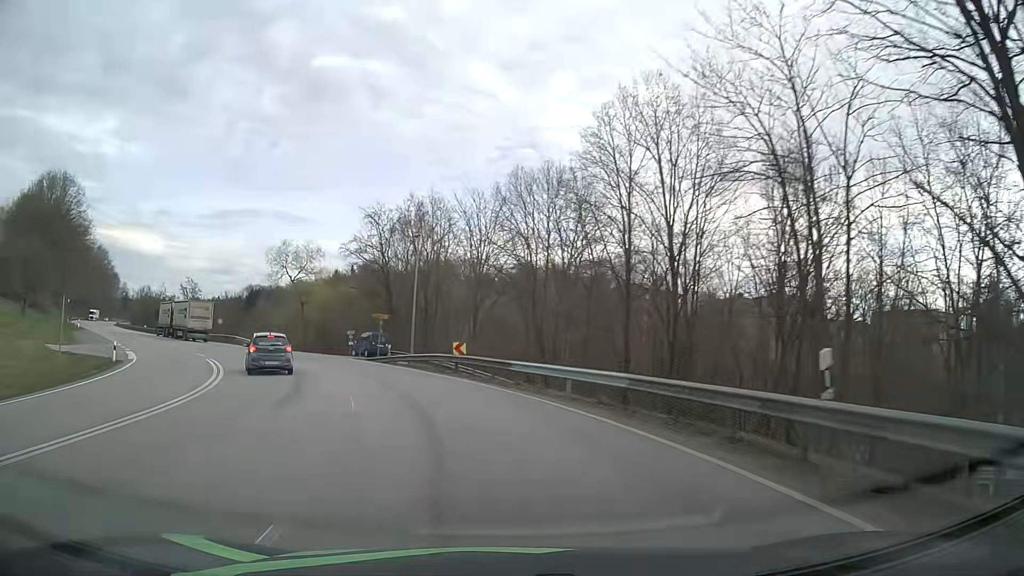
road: primary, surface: asphalt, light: Day
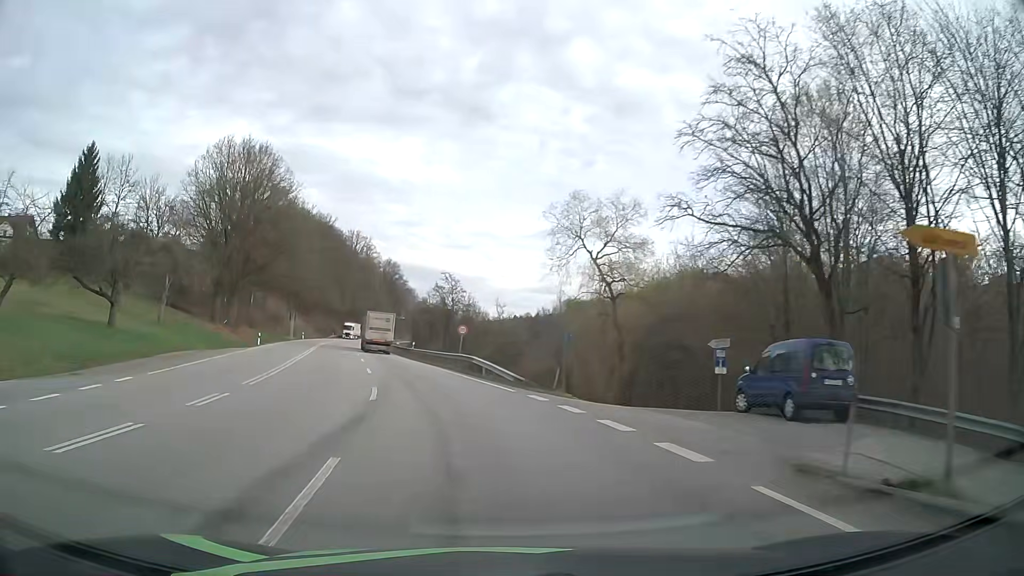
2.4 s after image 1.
(-8.1, +32.1) m; -28°
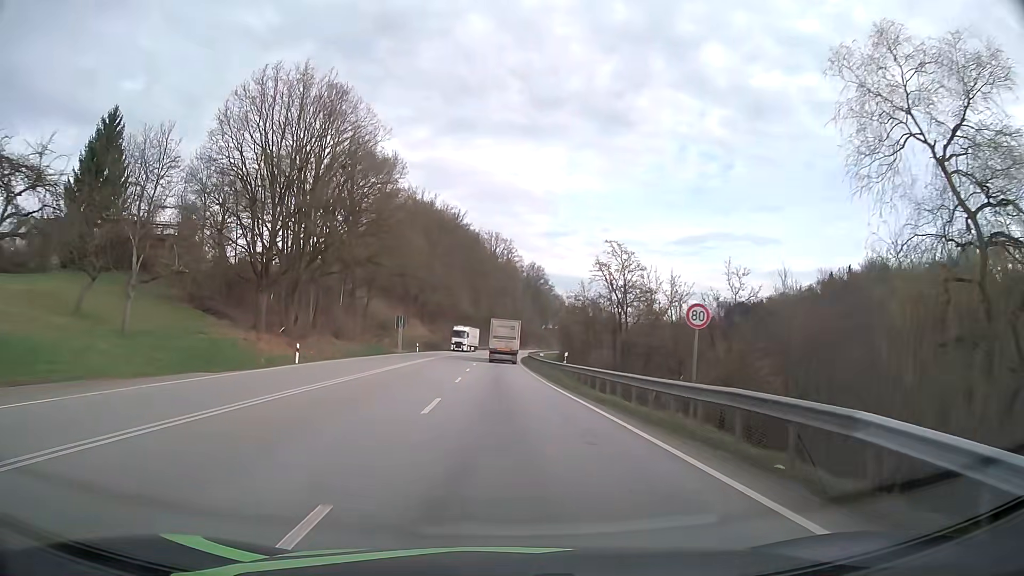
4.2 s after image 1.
(-3.6, +26.5) m; -13°
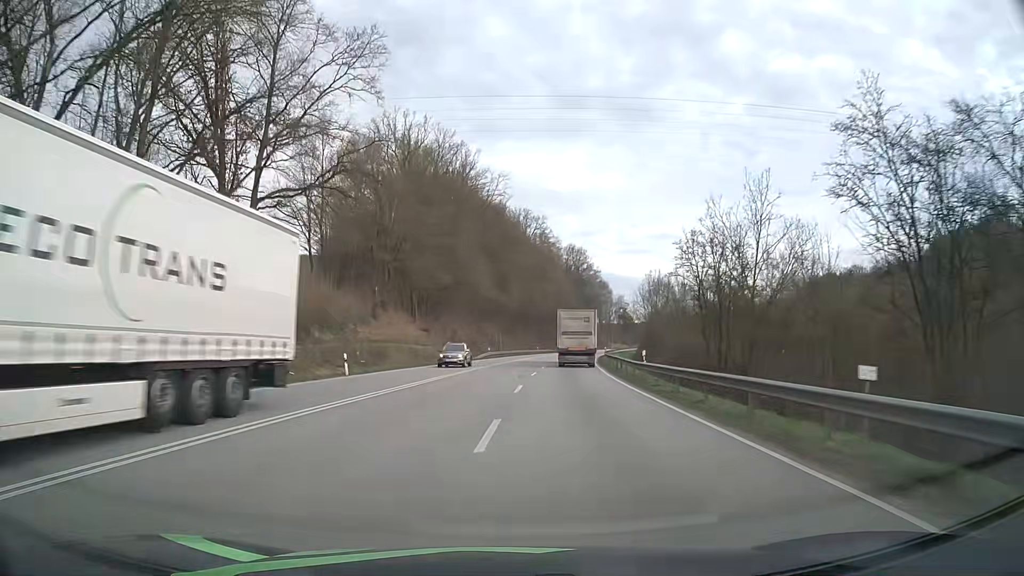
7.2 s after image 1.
(-1.7, +53.7) m; -3°
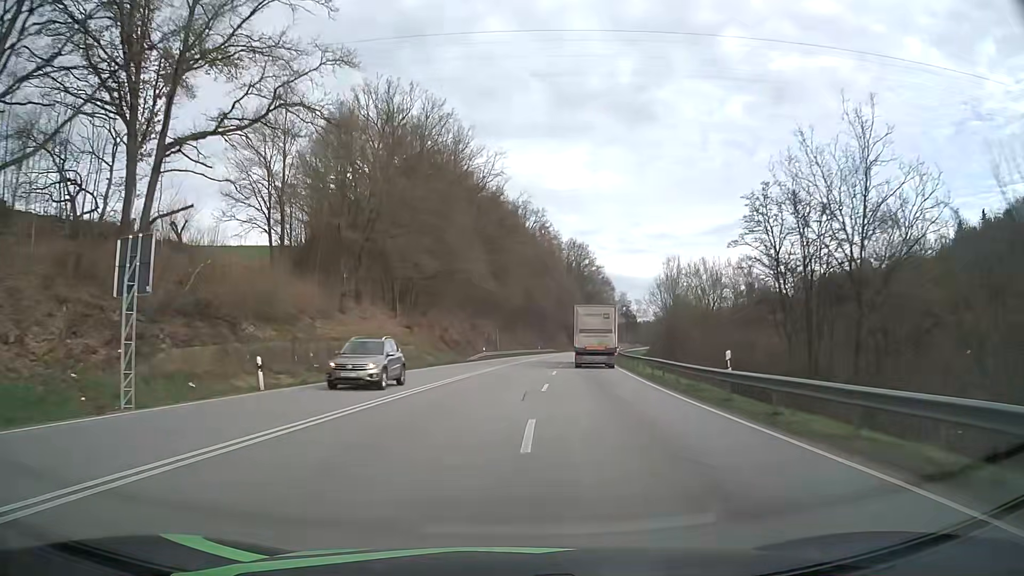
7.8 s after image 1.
(0.0, +11.9) m; 0°
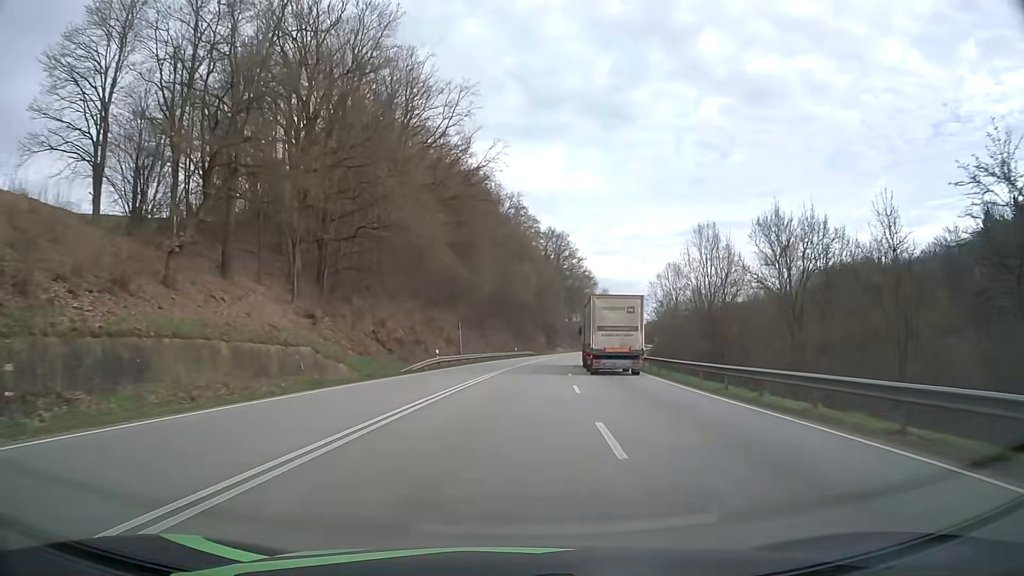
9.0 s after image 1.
(+0.4, +24.5) m; +2°
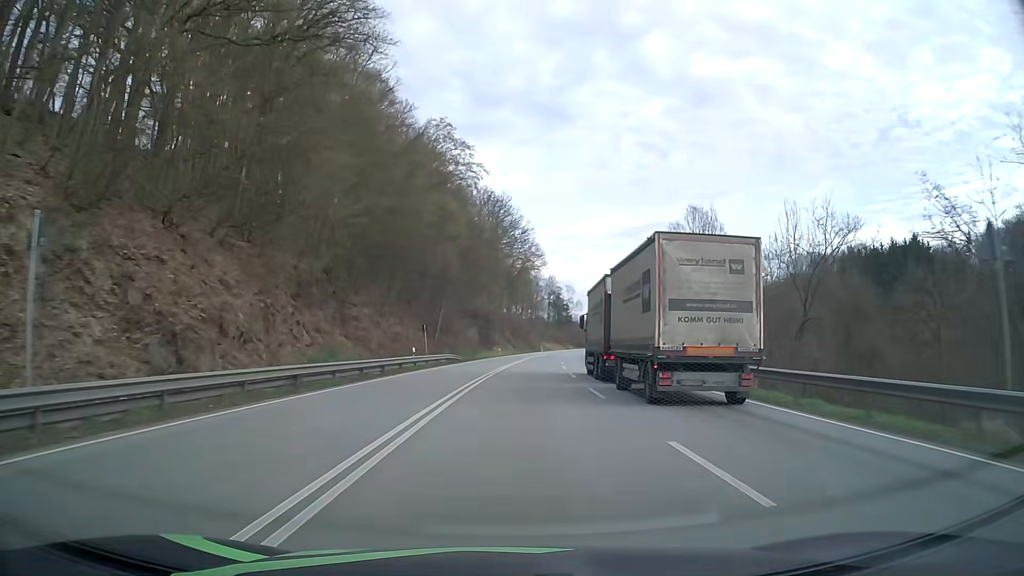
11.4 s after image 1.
(+2.6, +50.4) m; +6°
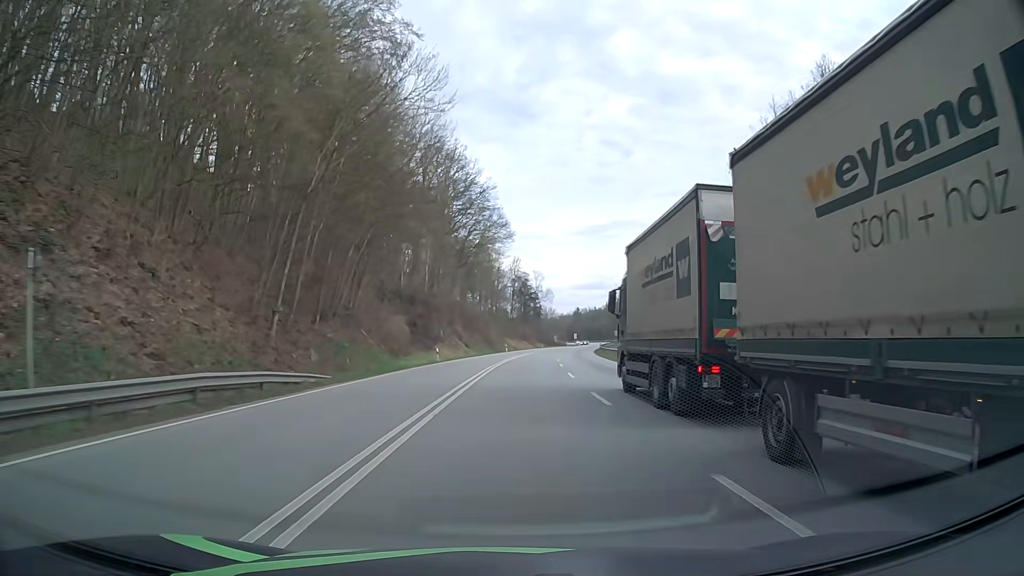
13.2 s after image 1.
(+1.3, +38.4) m; +4°
(0, +10) (0, +20) (+1, +30) (+1, +40) (+2, +50) (+2, +60) (+3, +70) (+4, +80) (+5, +90) (+7, +100) m
